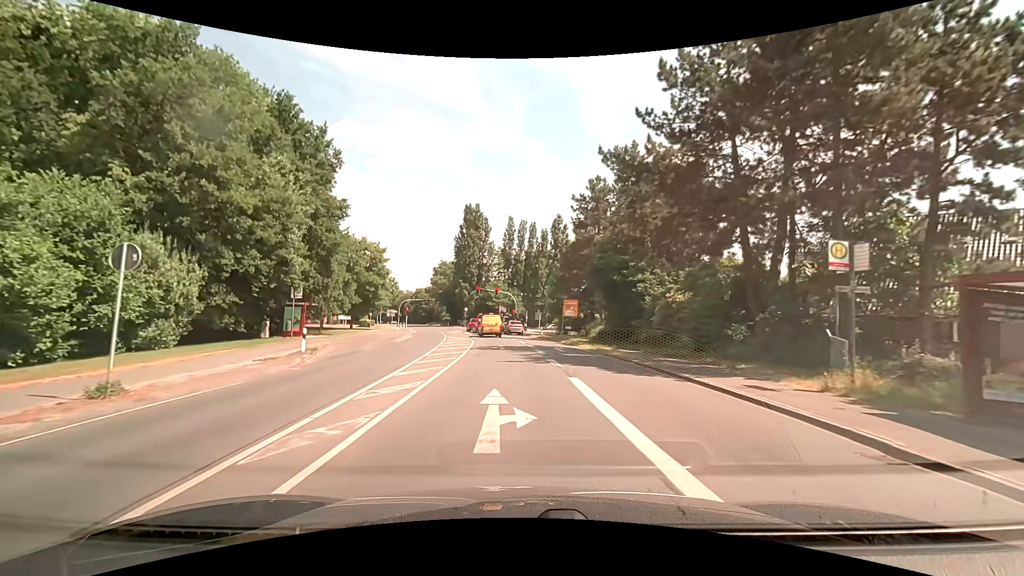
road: secondary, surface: asphalt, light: Day
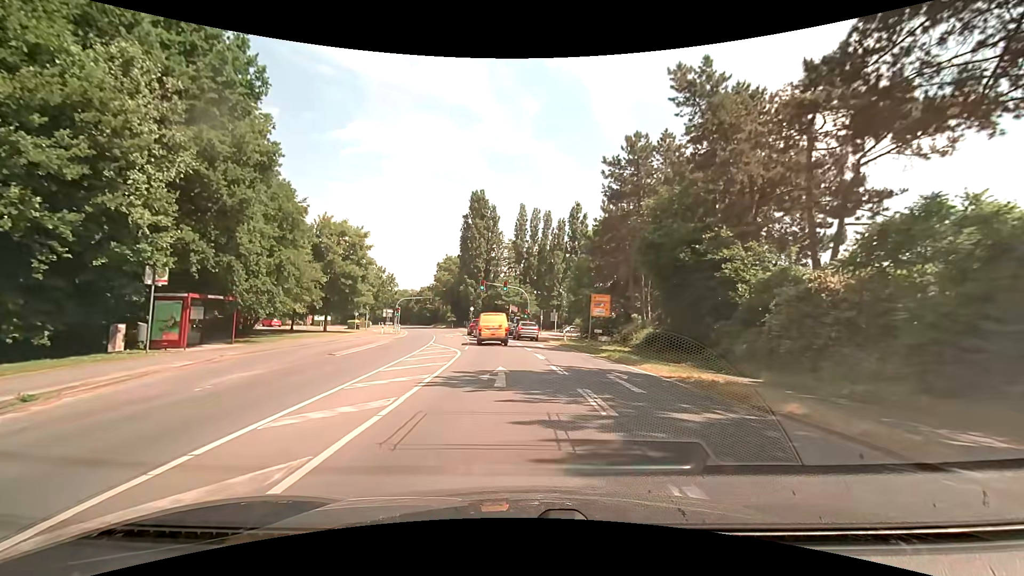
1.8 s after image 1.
(-0.2, +14.0) m; -1°
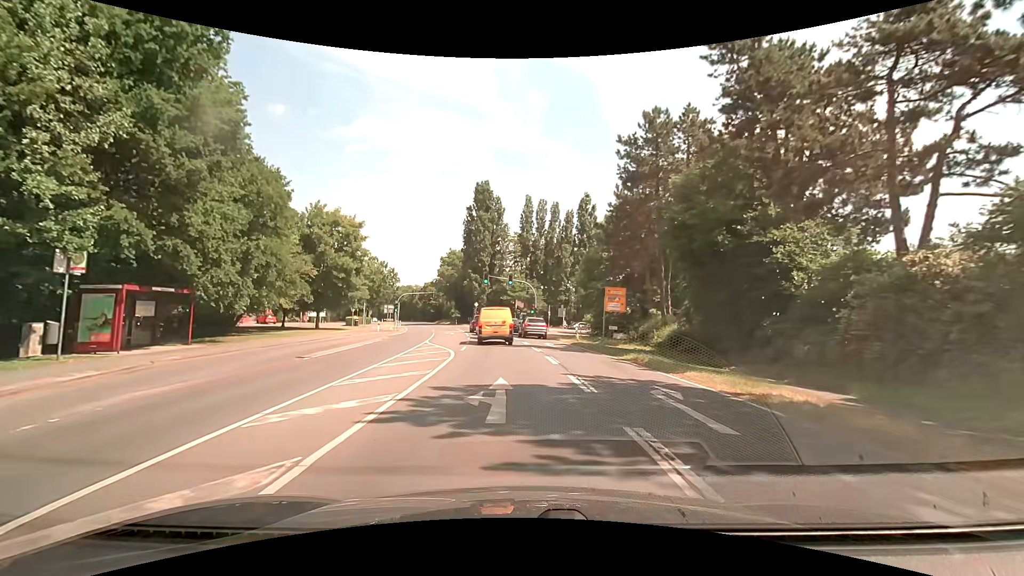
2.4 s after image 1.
(0.0, +4.1) m; -1°
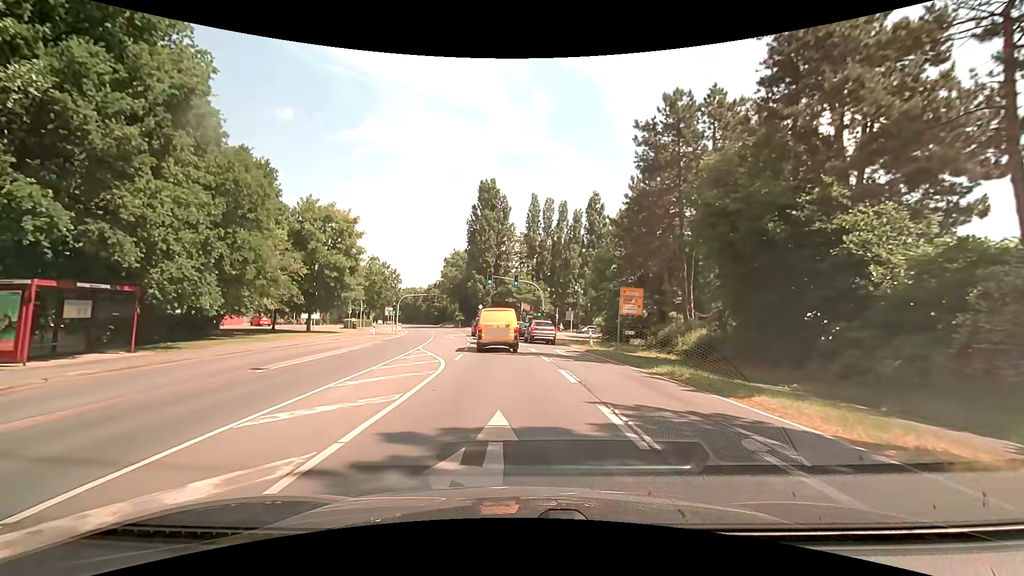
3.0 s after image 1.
(0.0, +3.8) m; -2°
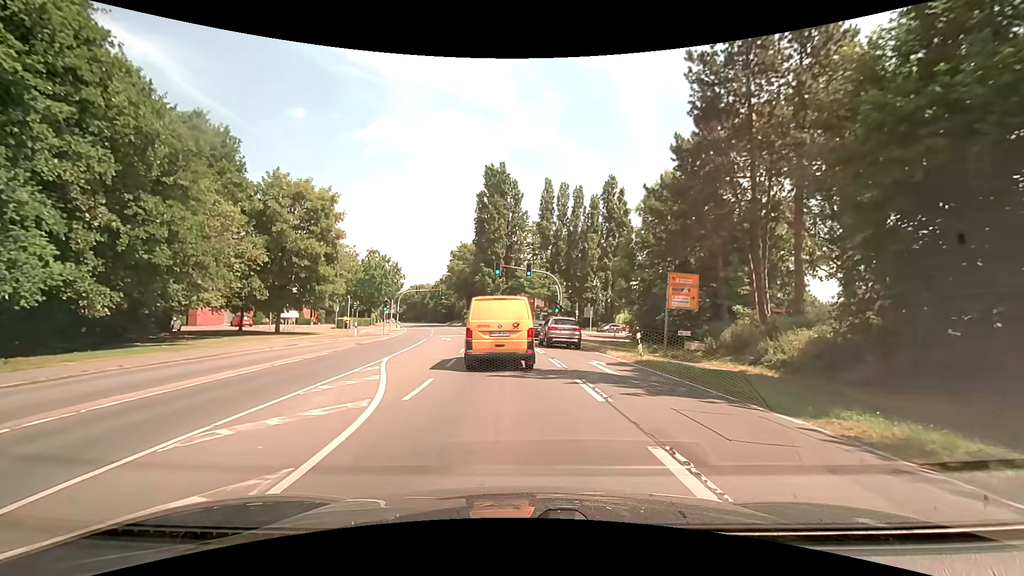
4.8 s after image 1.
(0.0, +9.0) m; -1°
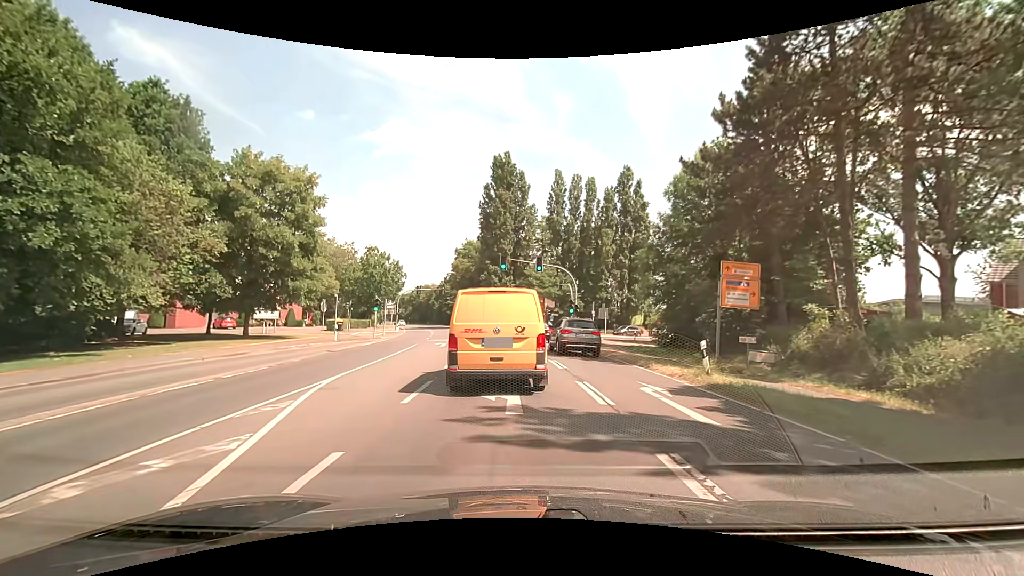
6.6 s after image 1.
(-0.1, +6.1) m; -2°
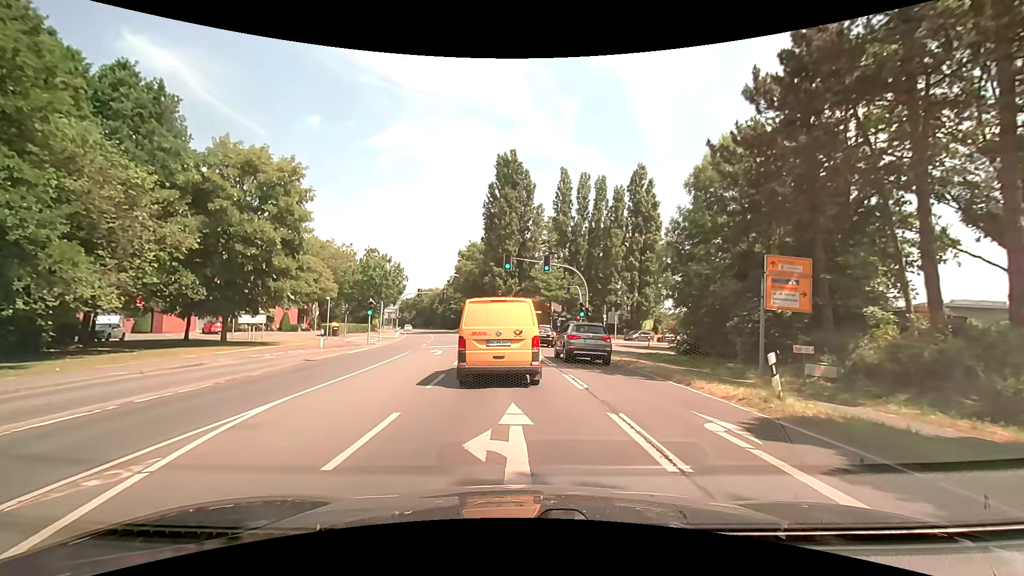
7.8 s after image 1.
(0.0, +3.5) m; 0°
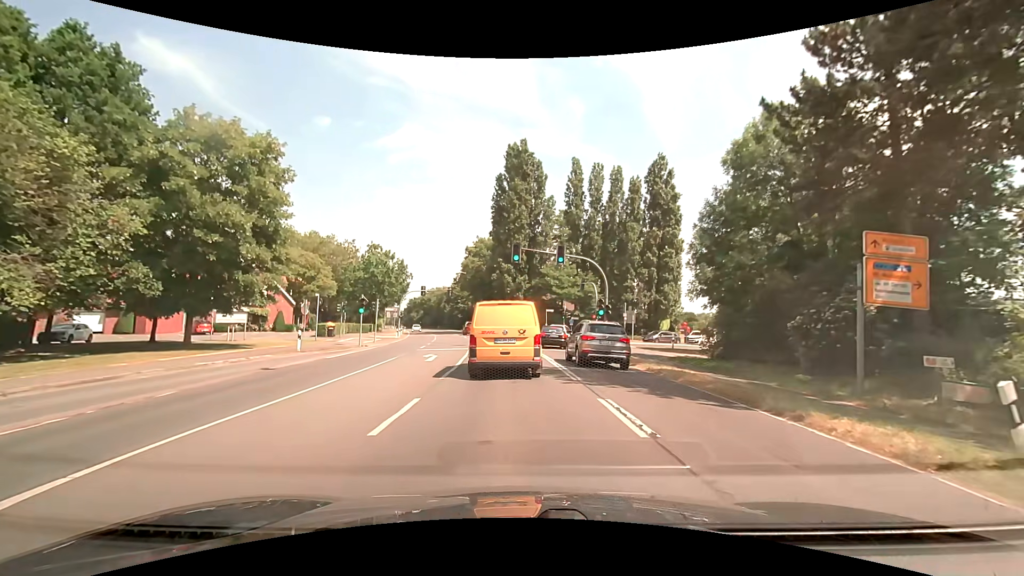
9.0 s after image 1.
(0.0, +4.9) m; -1°
(0, +10) (0, +20) (-1, +30) (-2, +40) (-3, +50) (-4, +60) (-6, +70) (-7, +80) (-9, +89) (-11, +99) m
